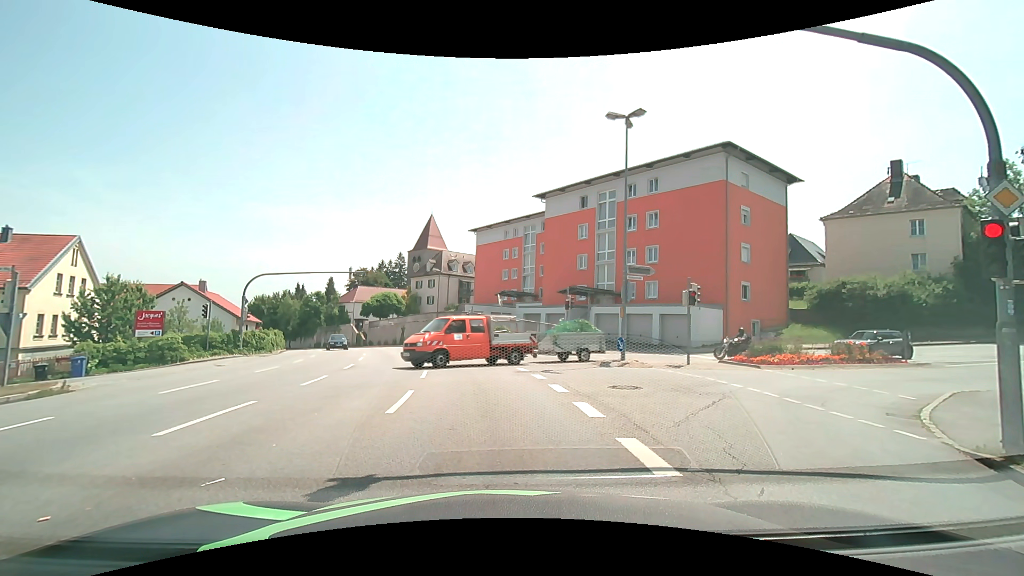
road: tertiary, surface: asphalt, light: Day
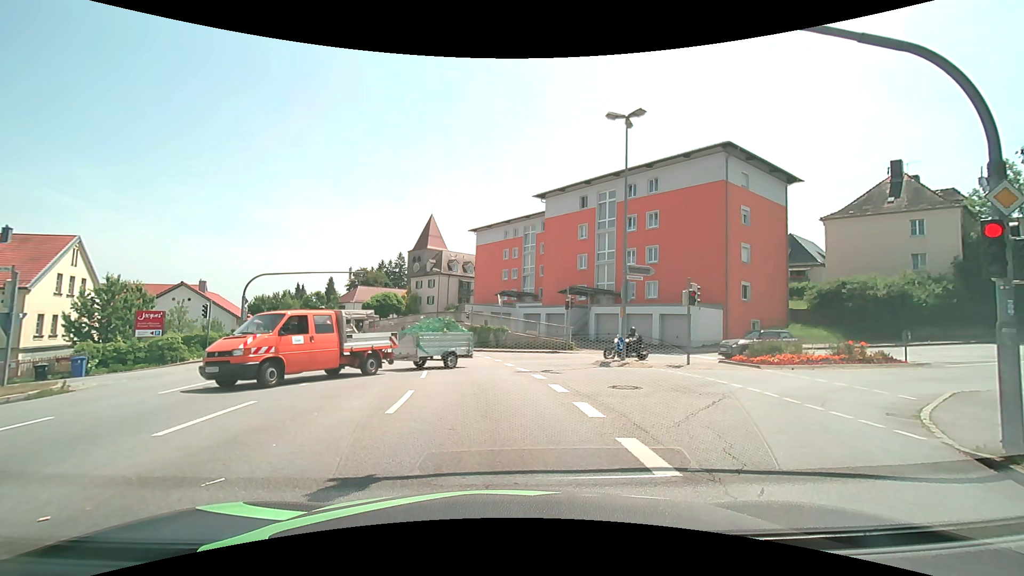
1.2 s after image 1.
(0.0, 0.0) m; 0°
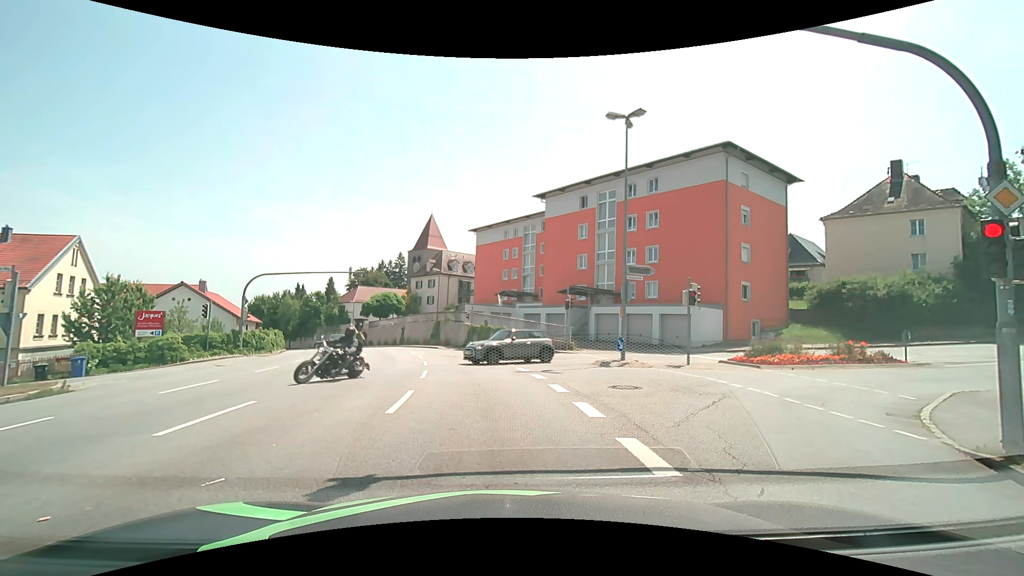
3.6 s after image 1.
(0.0, 0.0) m; 0°
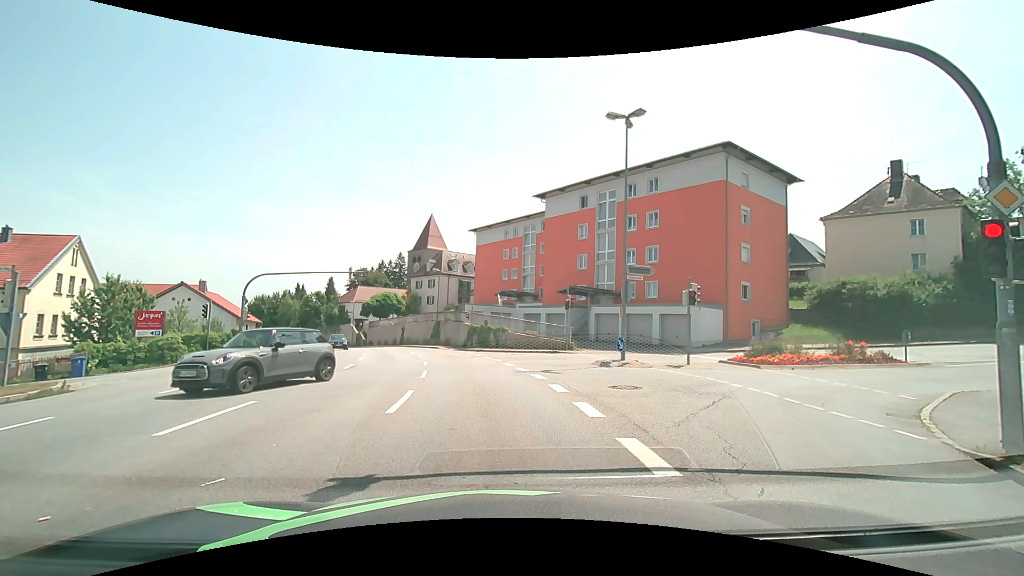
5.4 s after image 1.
(0.0, 0.0) m; 0°
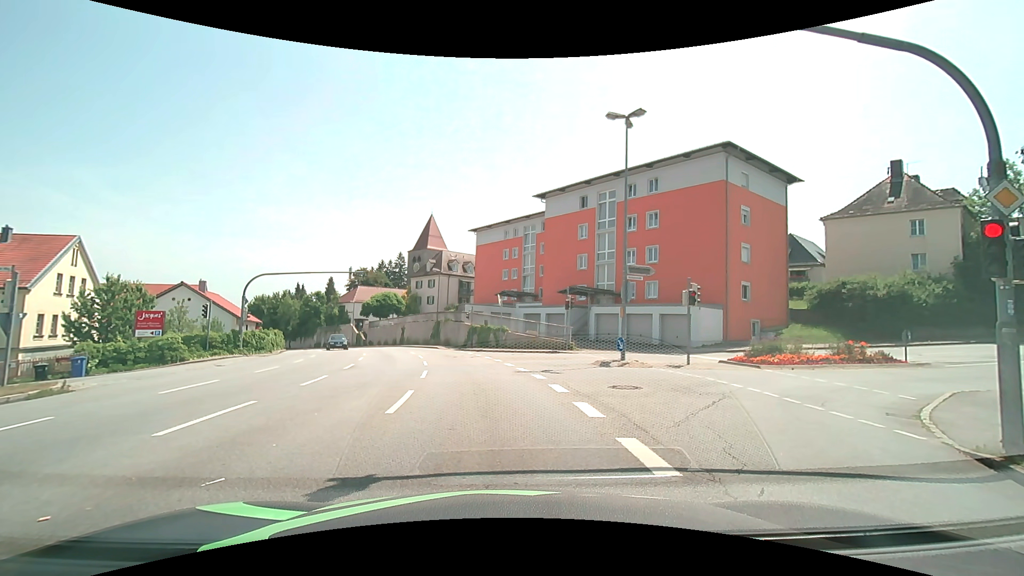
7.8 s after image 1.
(0.0, 0.0) m; 0°
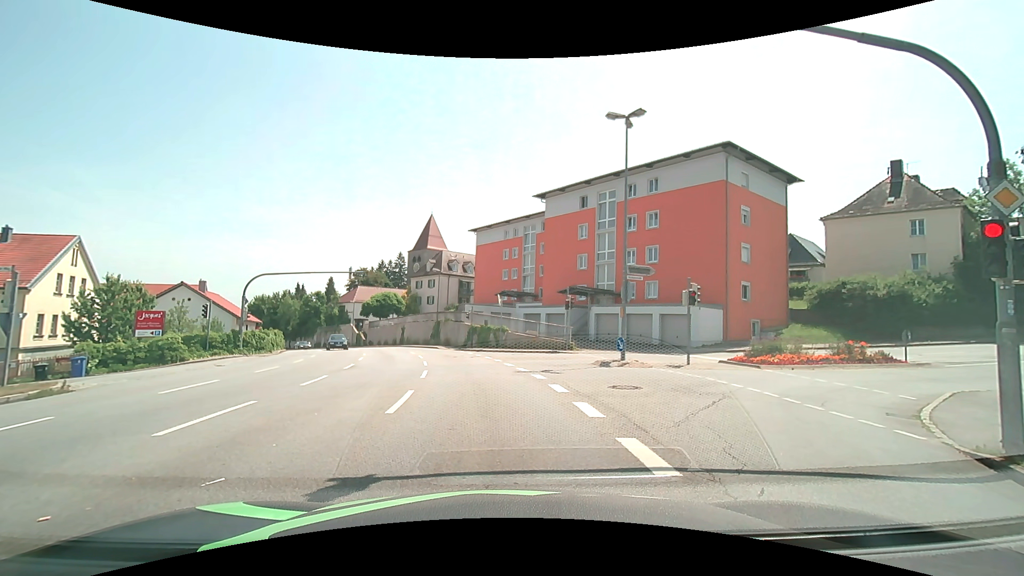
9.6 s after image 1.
(0.0, 0.0) m; 0°
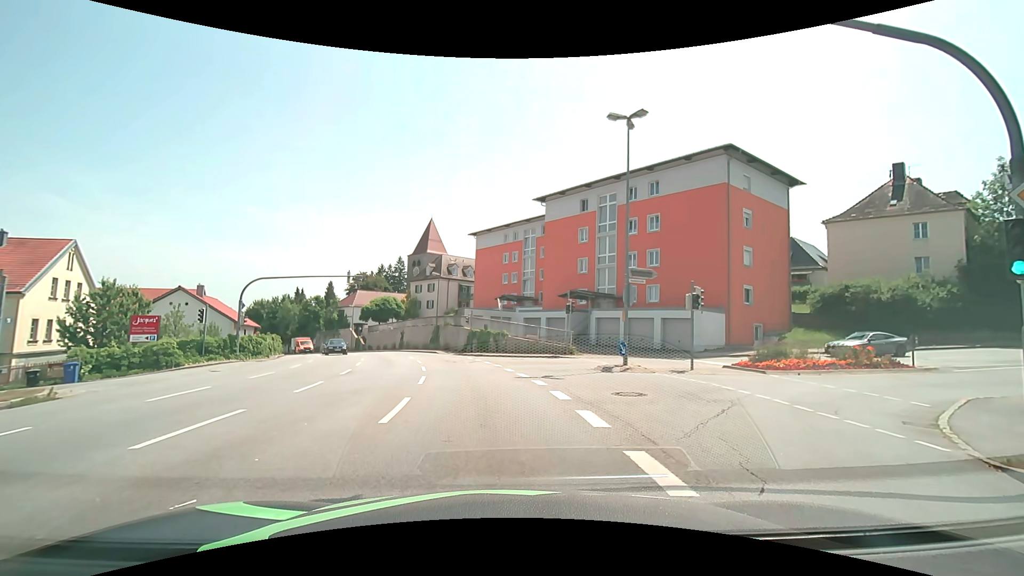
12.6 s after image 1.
(0.0, +0.5) m; 0°
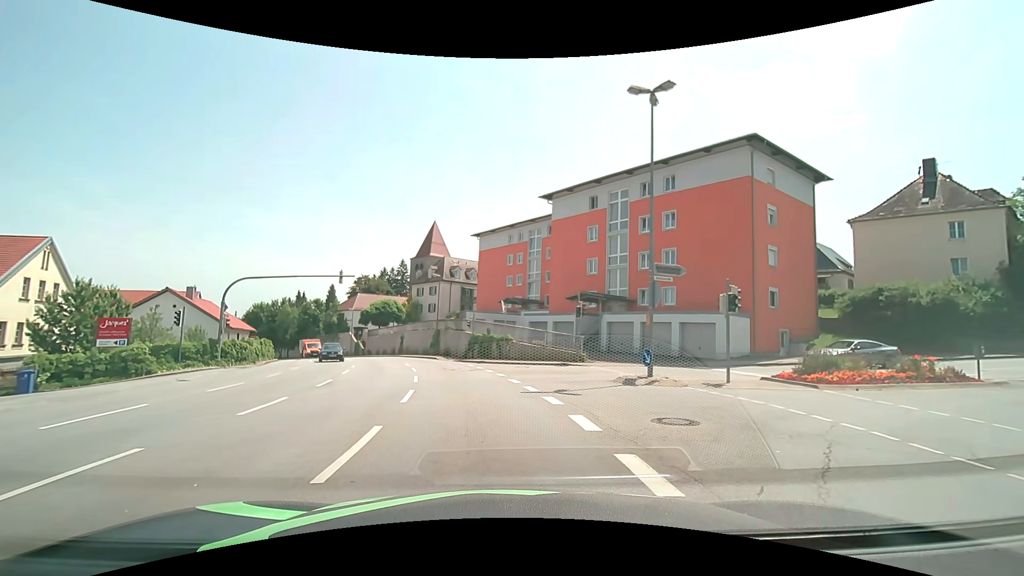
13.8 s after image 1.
(0.0, +3.0) m; 0°
(0, +10) (-1, +20) (-3, +30) (-6, +39) (-10, +49) (-13, +58) (-18, +67) (-23, +76) (-28, +84) (-34, +92) m
